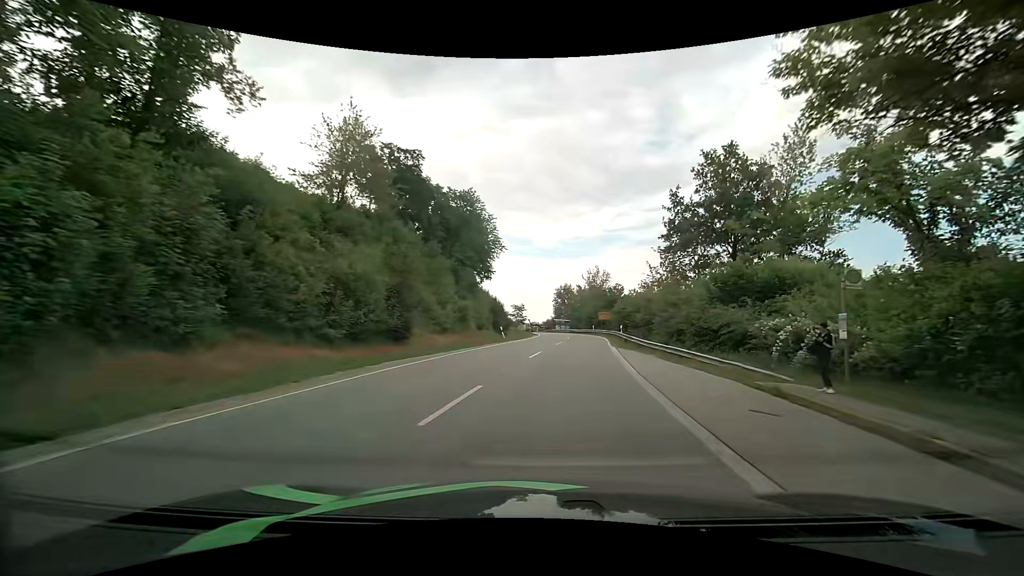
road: tertiary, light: Day
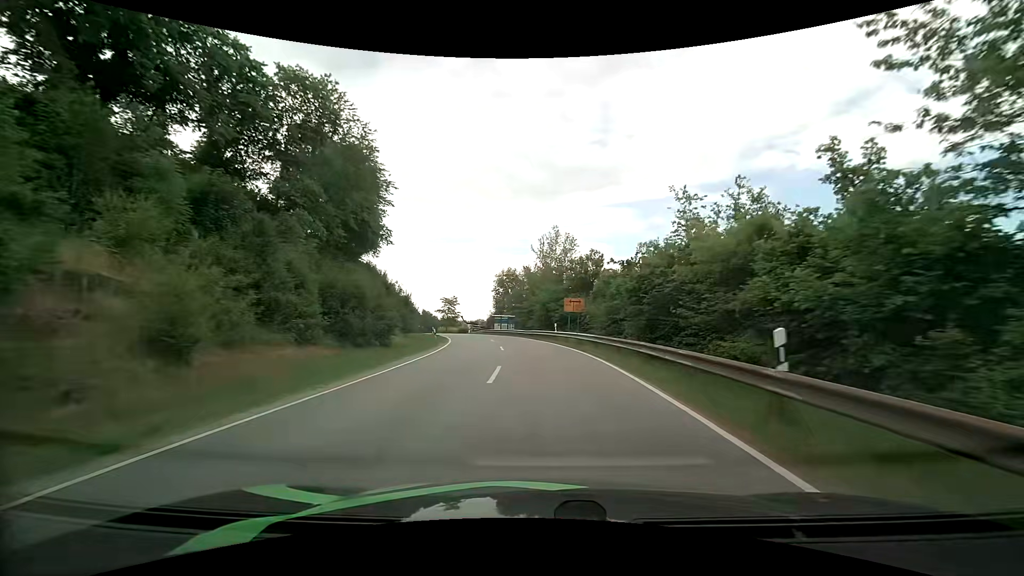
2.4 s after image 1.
(+2.4, +32.2) m; +6°
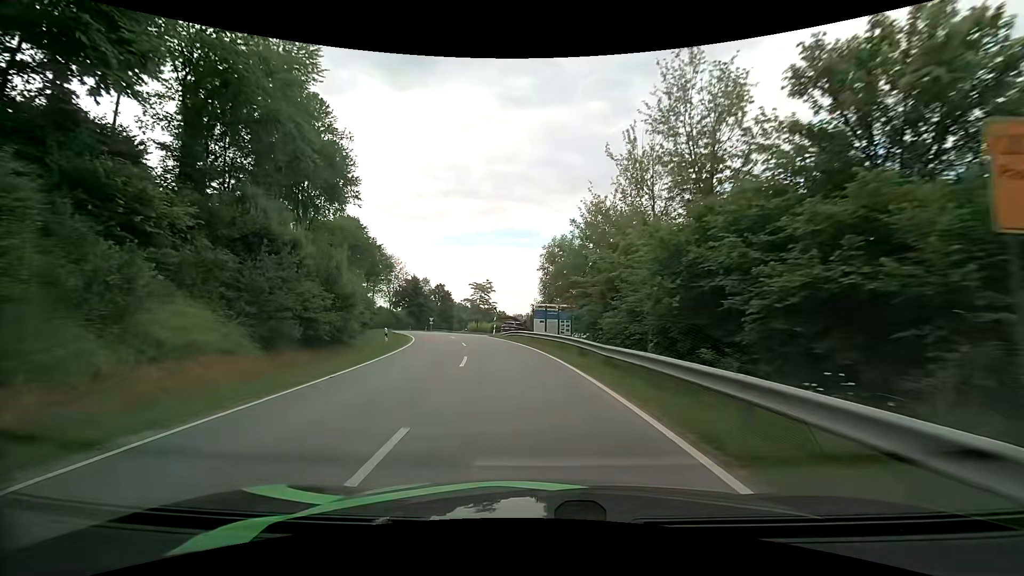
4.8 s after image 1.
(-1.0, +32.5) m; -7°
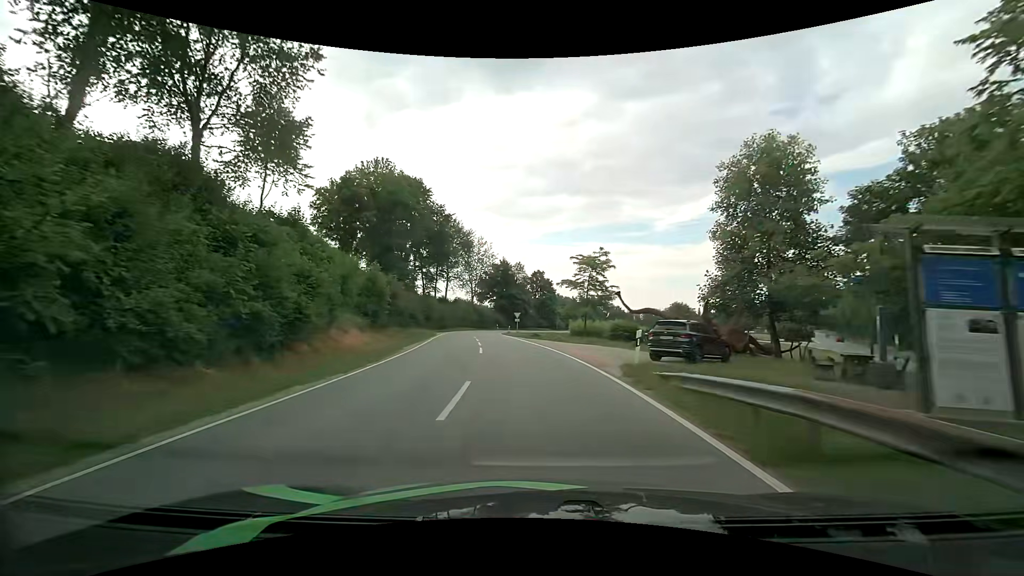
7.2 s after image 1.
(-3.1, +31.9) m; -12°
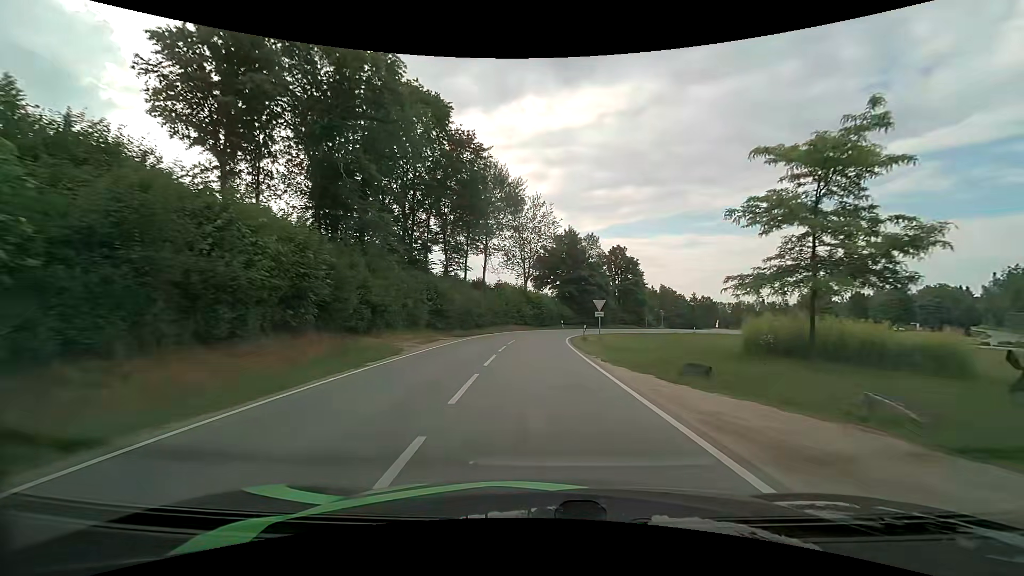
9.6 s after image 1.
(-2.3, +29.8) m; -7°
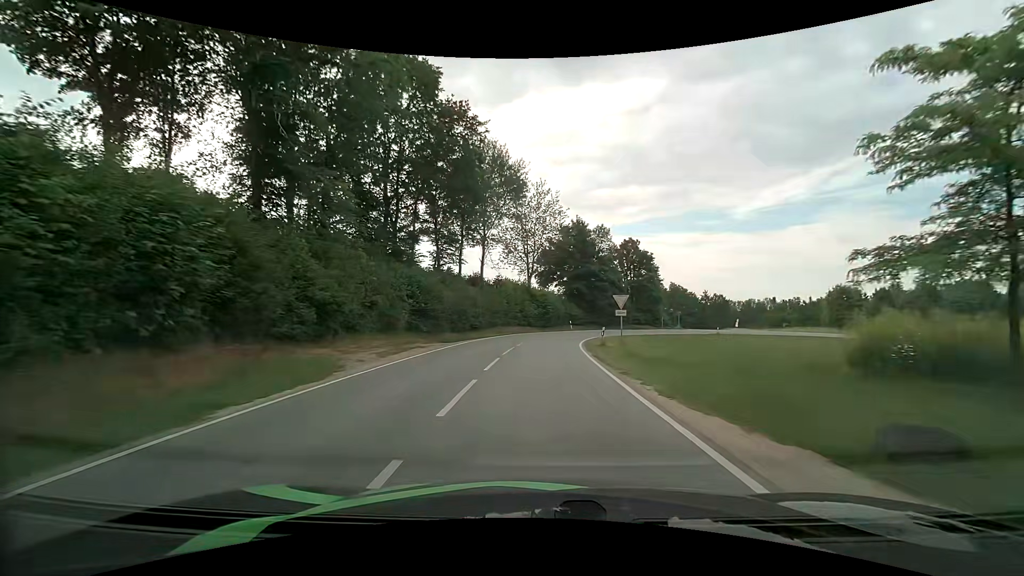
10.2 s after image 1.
(-0.1, +6.8) m; -1°
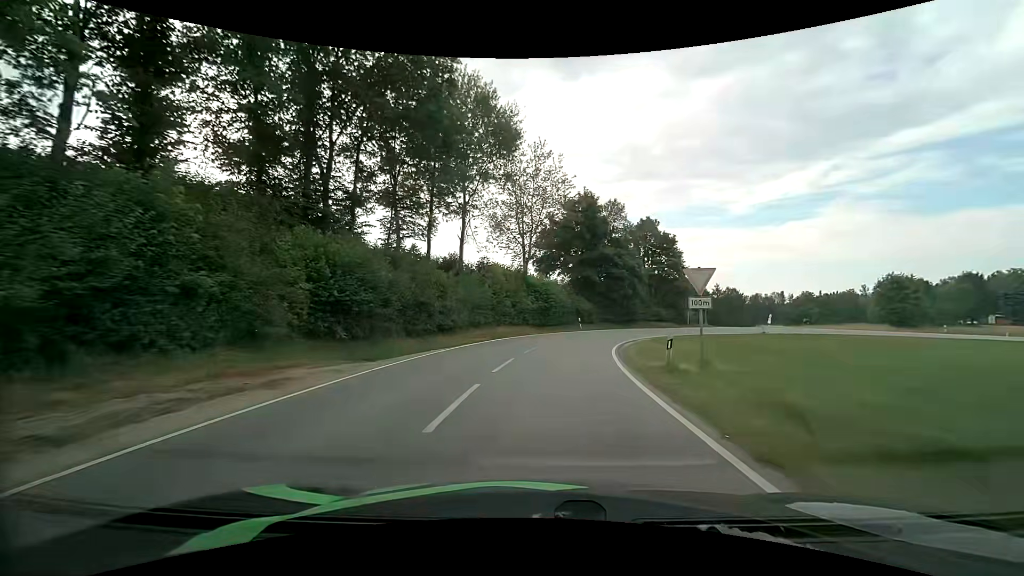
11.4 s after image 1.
(-0.1, +13.1) m; 0°
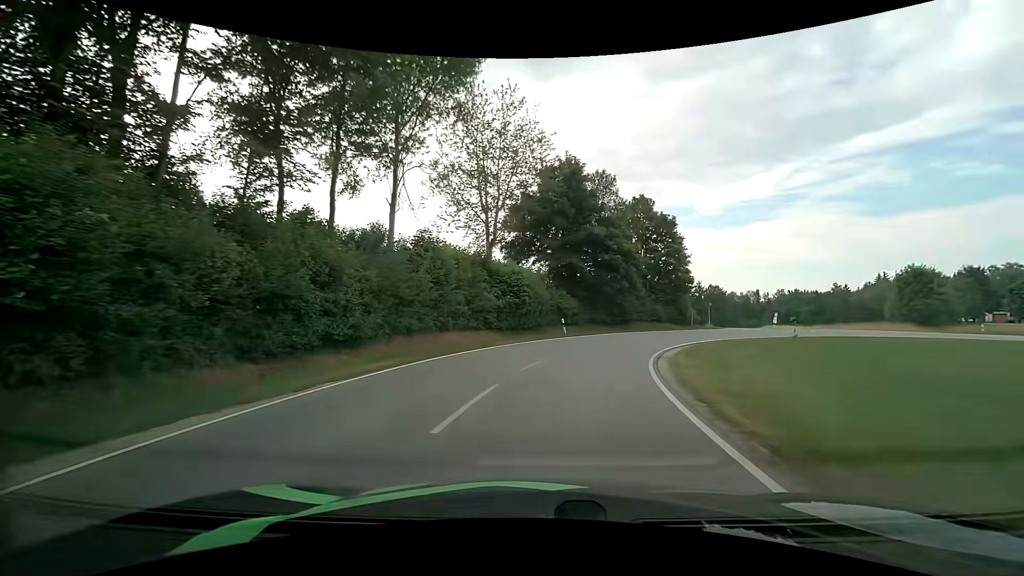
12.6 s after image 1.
(+0.3, +12.1) m; +4°
